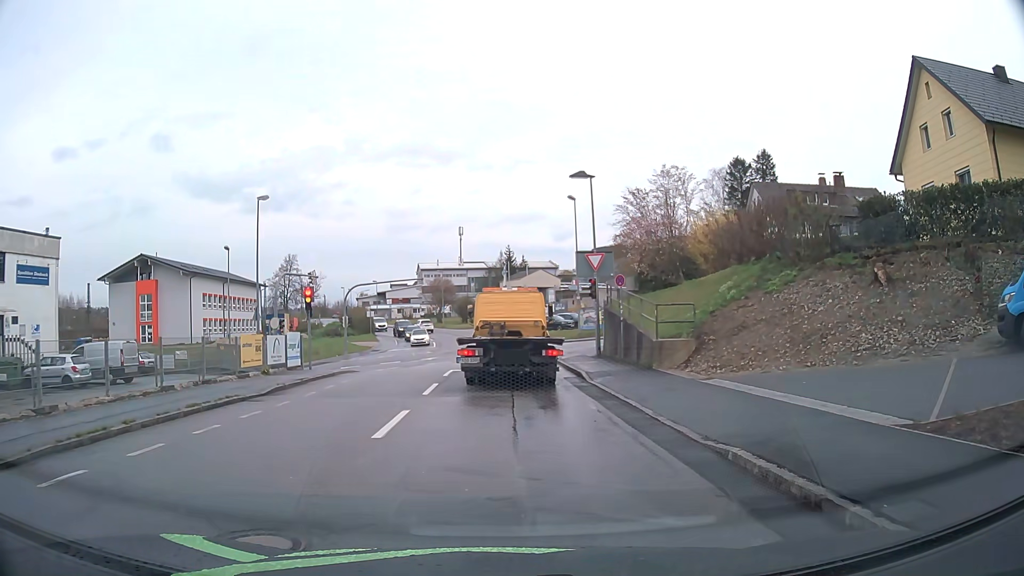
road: residential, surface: asphalt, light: Day
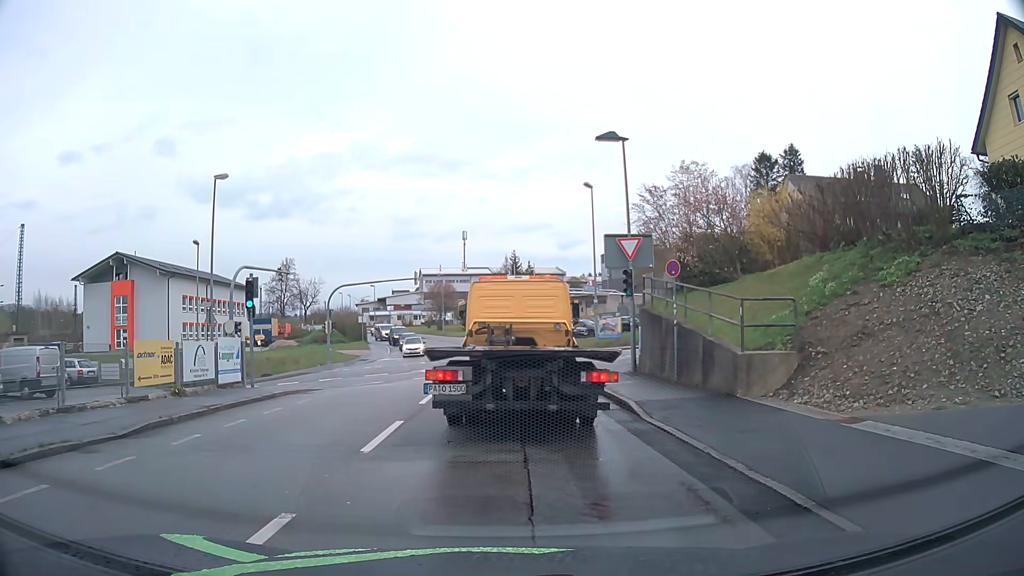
(+0.1, +6.6) m; 0°
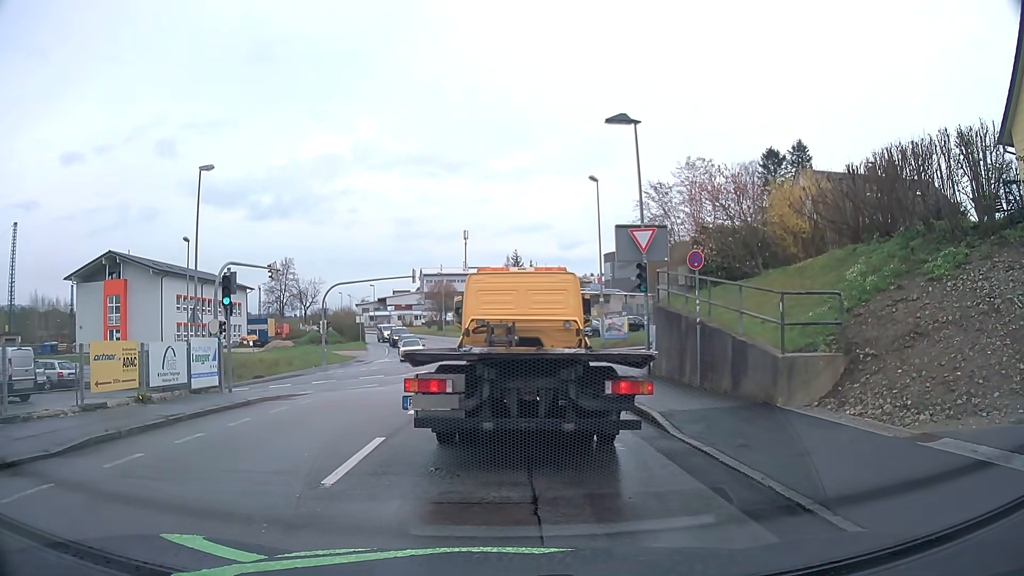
(0.0, +1.8) m; 0°
(0, +10) (0, +20) (-1, +30) (-8, +37) (-17, +40) (-27, +41) (-37, +41) (-47, +41) (-57, +41) (-67, +41) m
